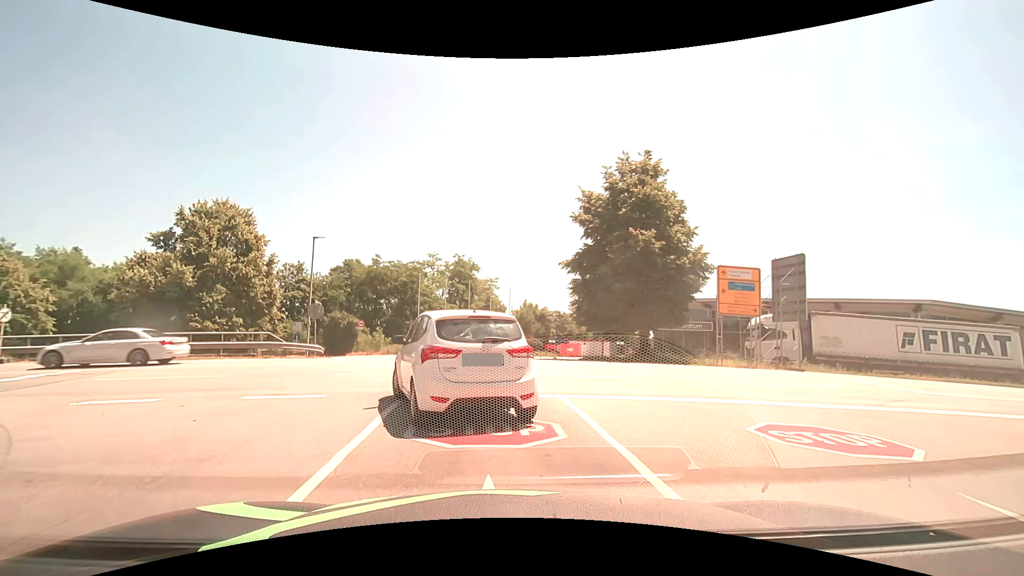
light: Day
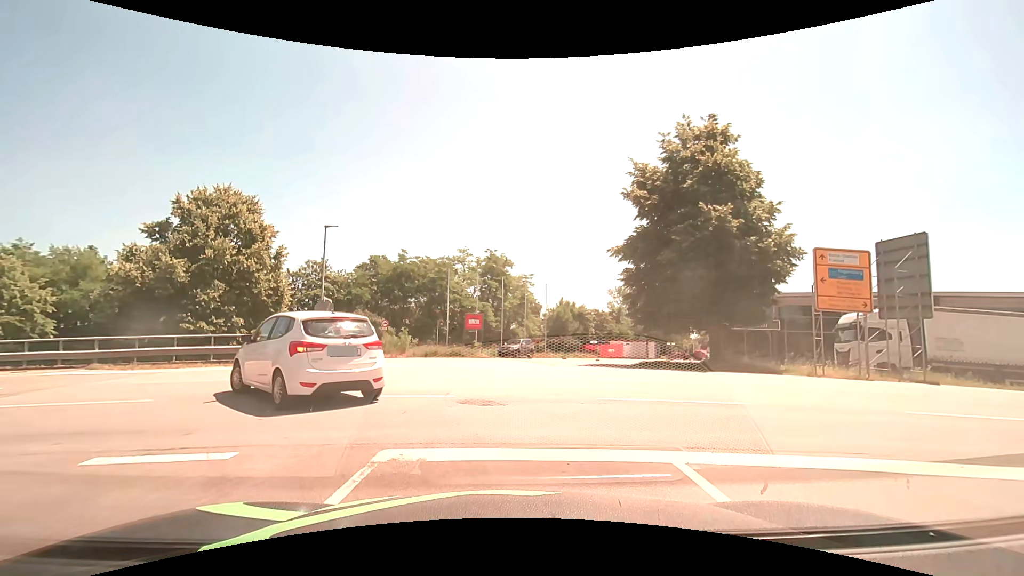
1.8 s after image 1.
(-0.1, +4.8) m; -4°
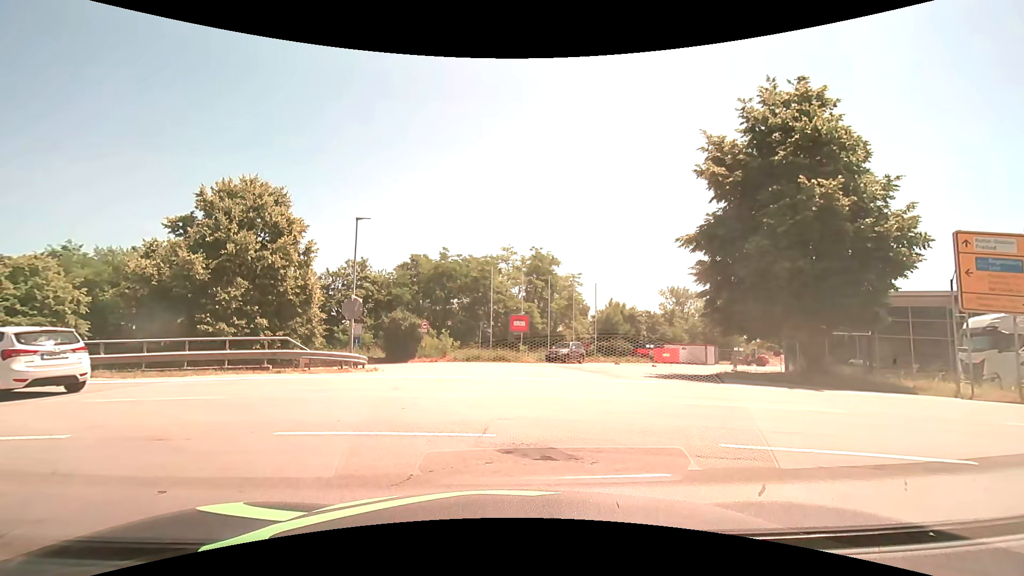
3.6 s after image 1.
(-0.1, +3.2) m; -4°
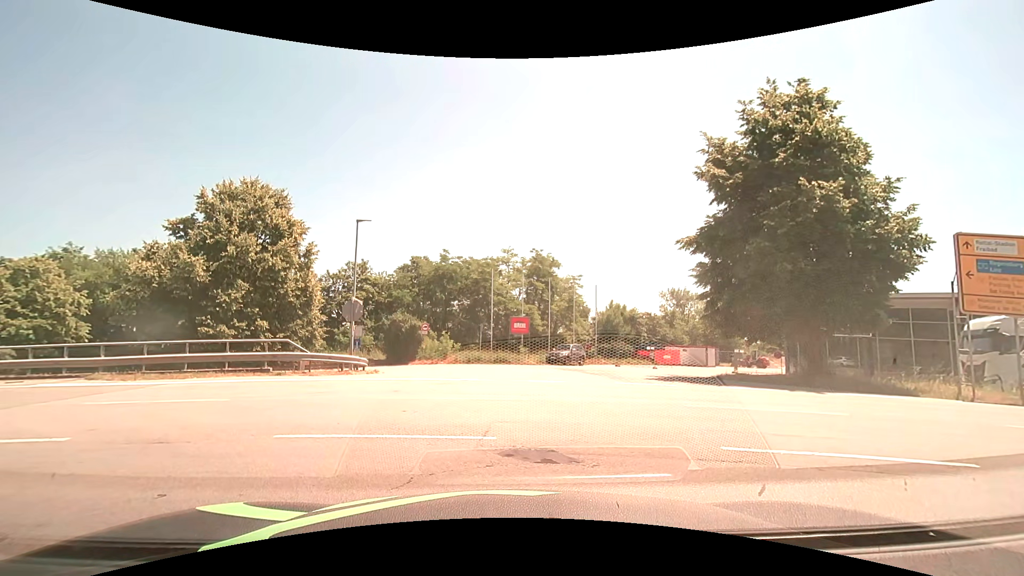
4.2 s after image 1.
(0.0, +0.1) m; 0°
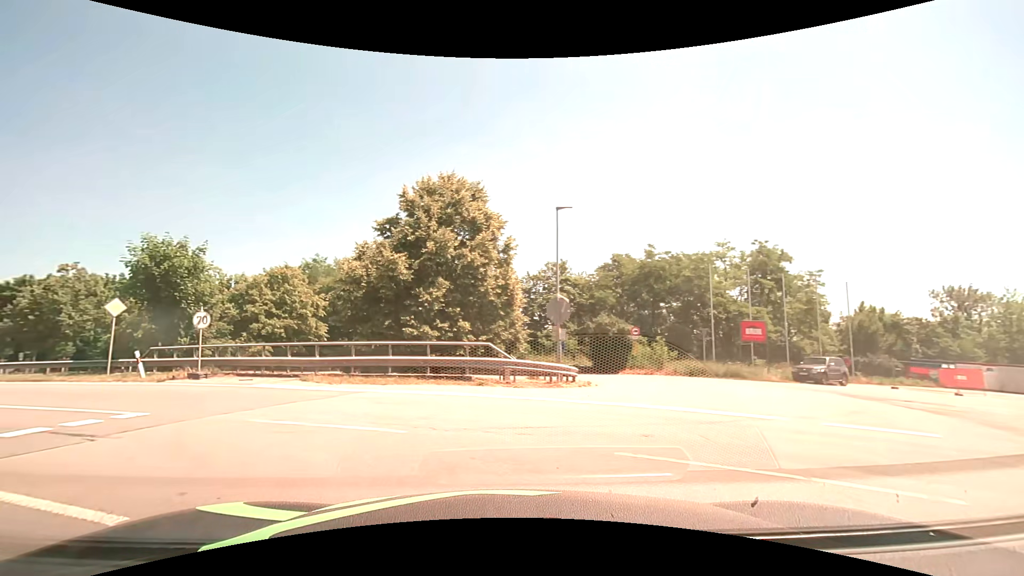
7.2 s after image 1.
(-0.9, +4.8) m; -21°
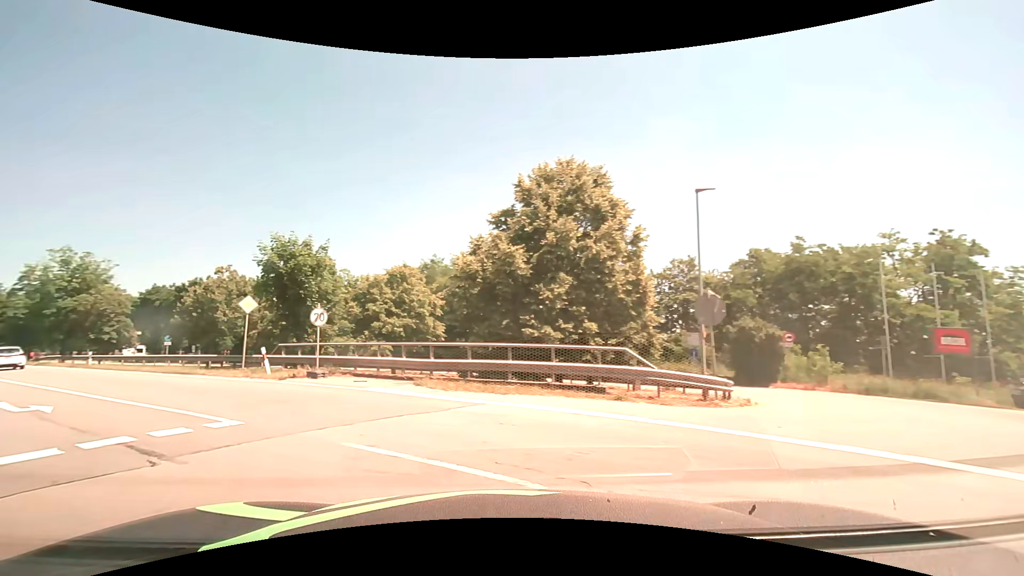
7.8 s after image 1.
(-0.4, +2.7) m; -13°
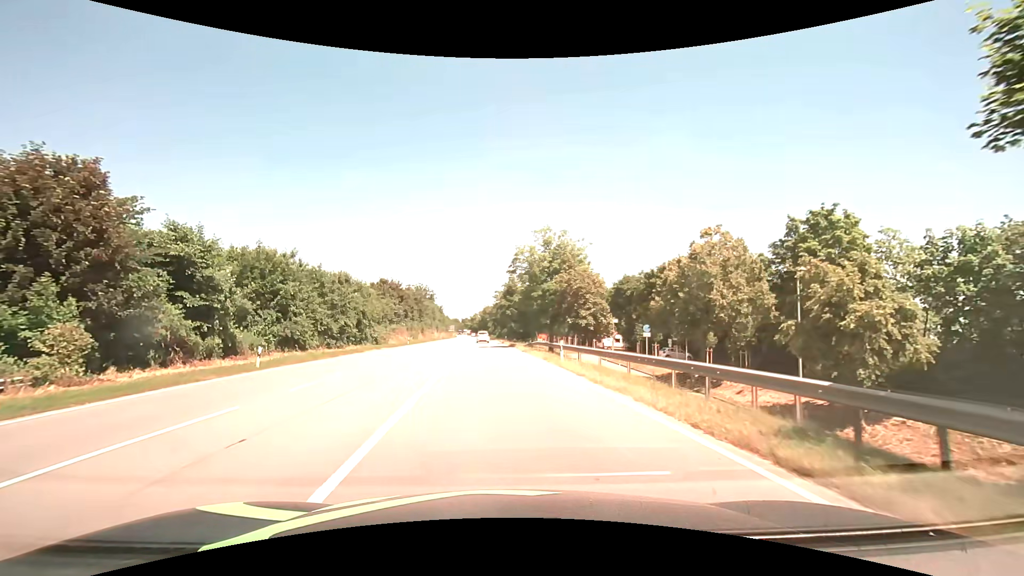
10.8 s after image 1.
(-11.1, +17.1) m; -49°
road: primary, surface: asphalt
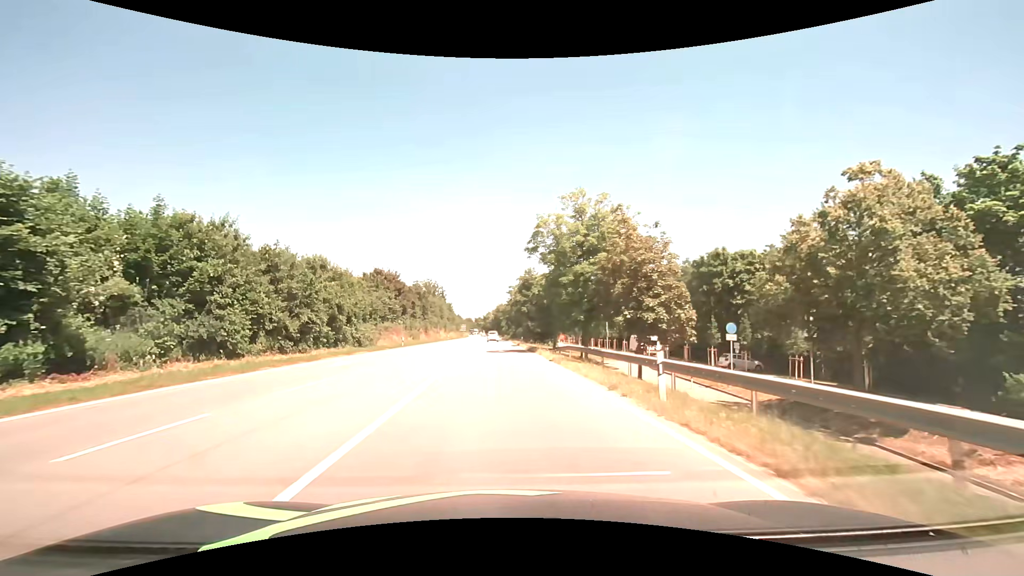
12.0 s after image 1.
(-0.4, +12.9) m; -2°
(0, +10) (0, +20) (0, +30) (-1, +40) (-1, +50) (-1, +60) (-2, +70) (-2, +80) (-2, +90) (-3, +100) m
